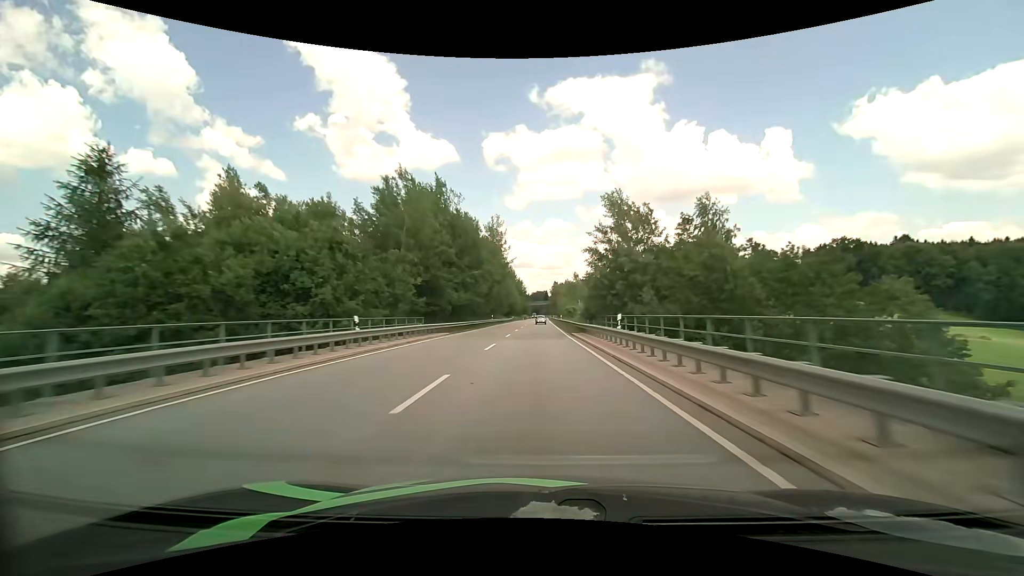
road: primary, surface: asphalt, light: Day
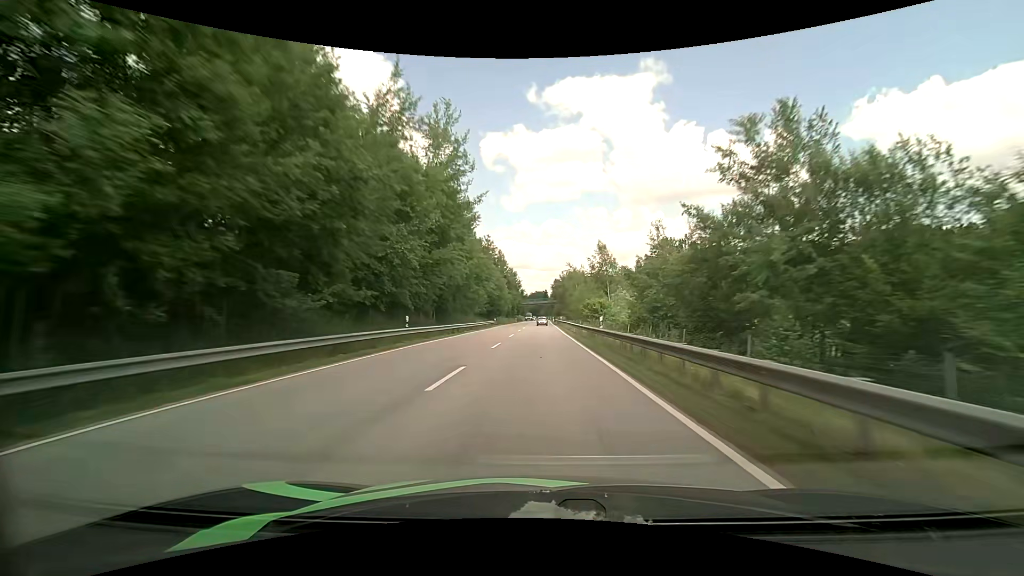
(+0.1, +45.4) m; 0°
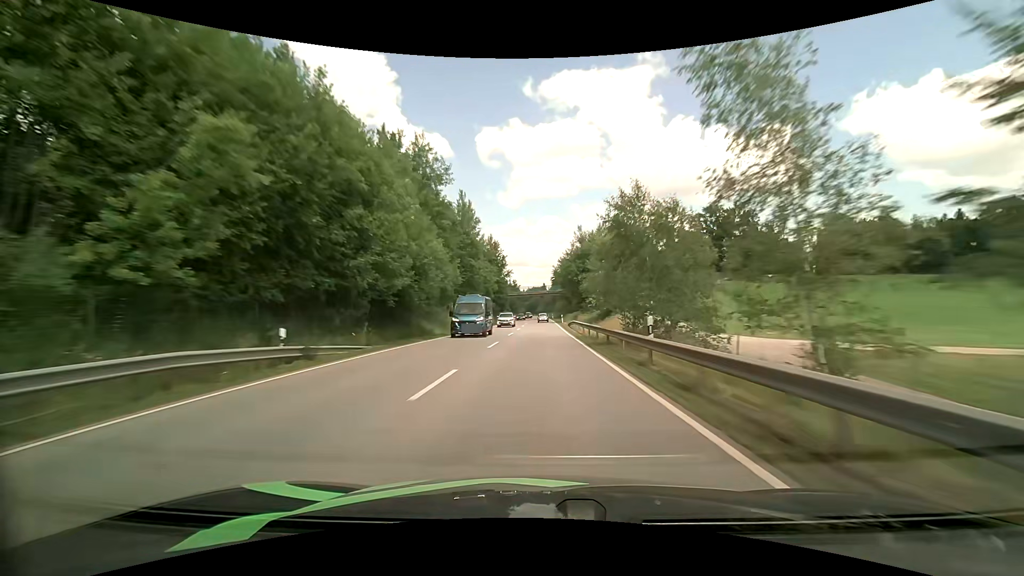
(+0.5, +60.3) m; 0°
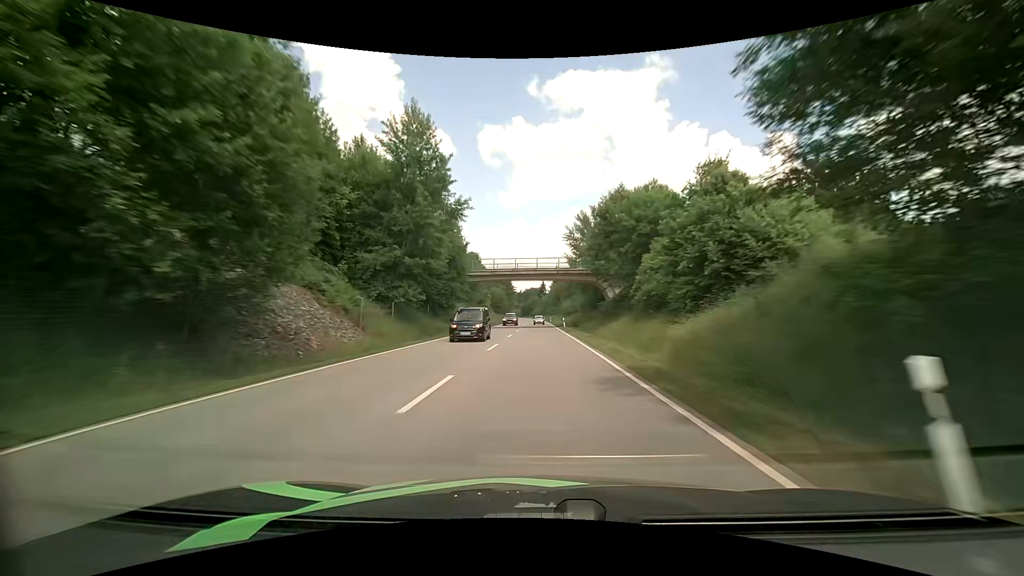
(+0.4, +60.4) m; +1°
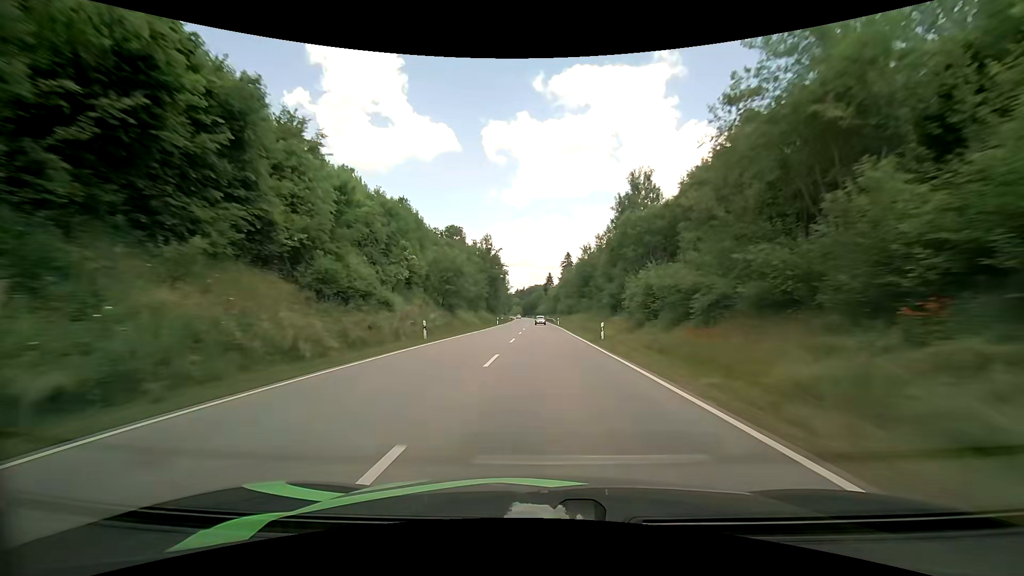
(-0.4, +77.2) m; 0°
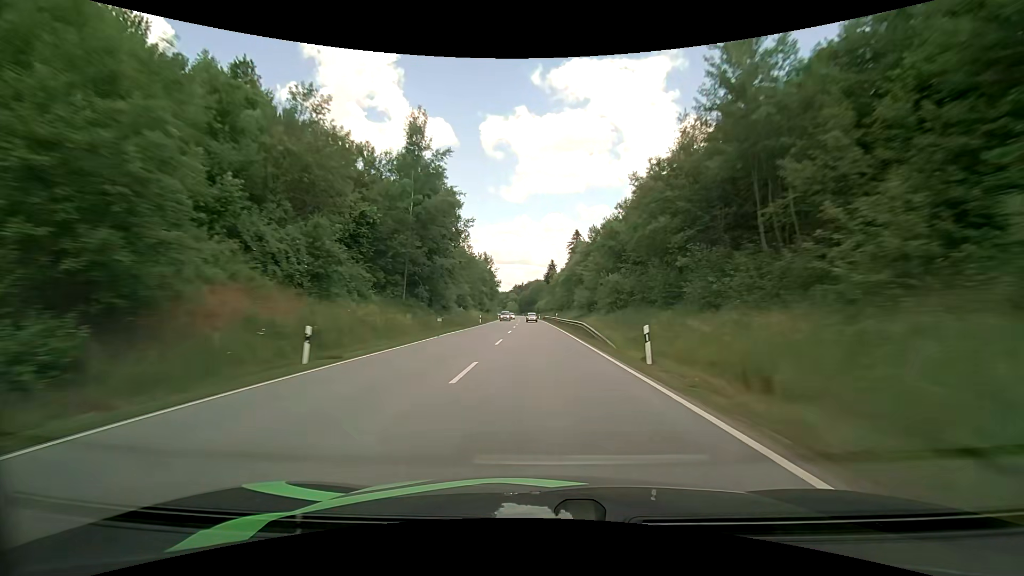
(+0.1, +63.0) m; 0°
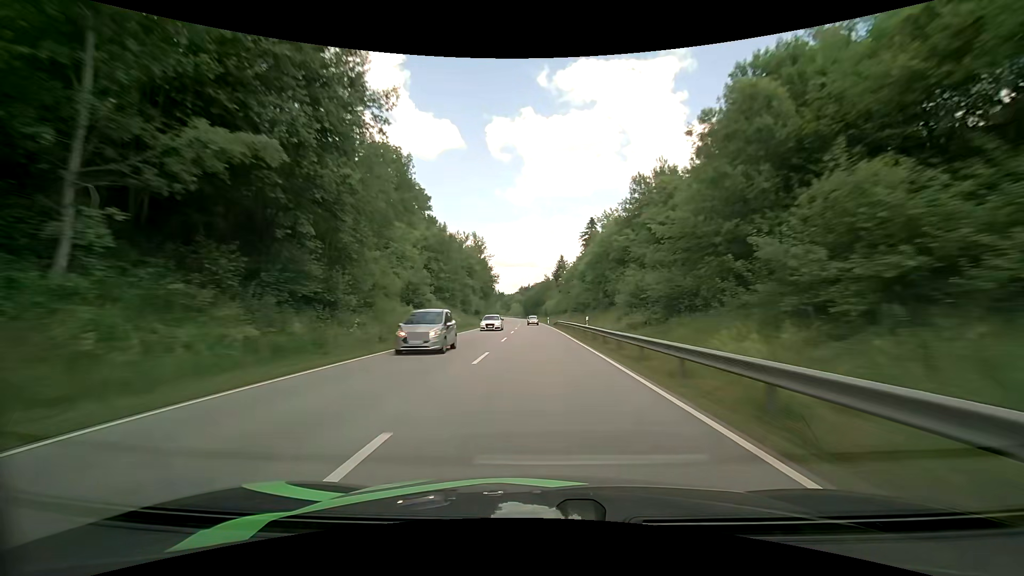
(-0.3, +31.7) m; -1°
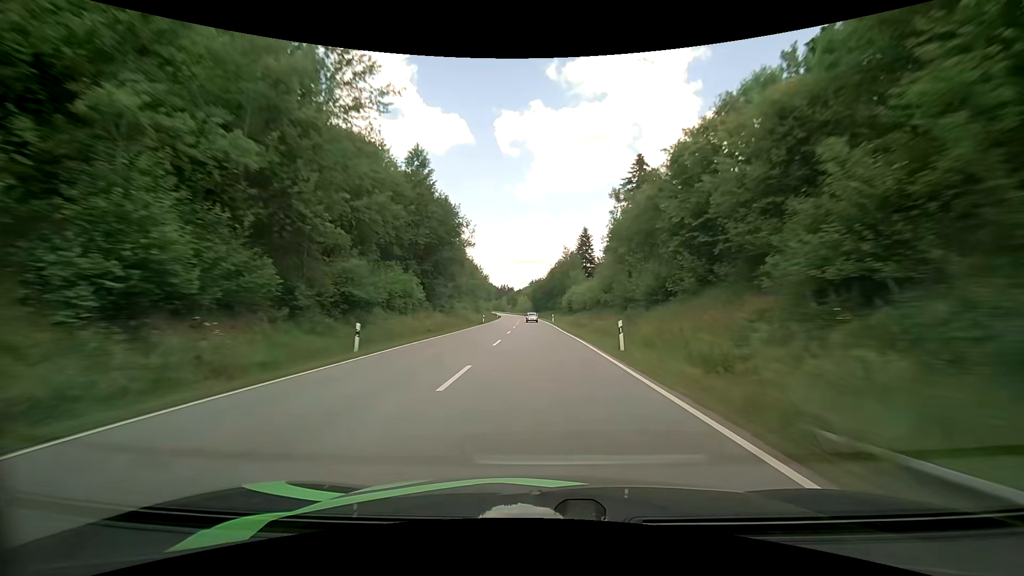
(-0.6, +64.3) m; -1°
(0, +10) (0, +20) (0, +30) (0, +40) (-1, +50) (-1, +60) (-1, +70) (-2, +80) (-2, +90) (-3, +100) m
